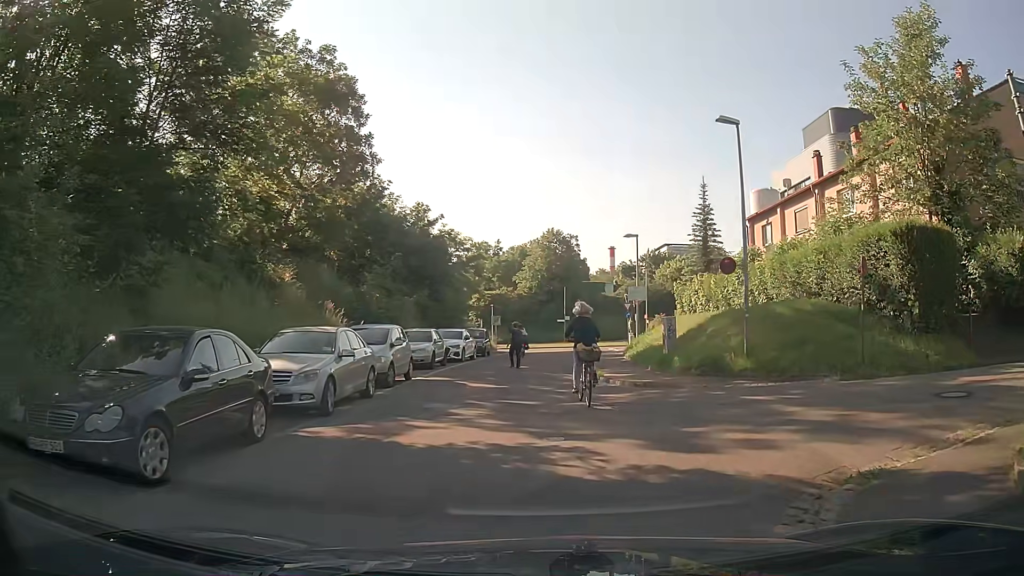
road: residential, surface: asphalt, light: Day
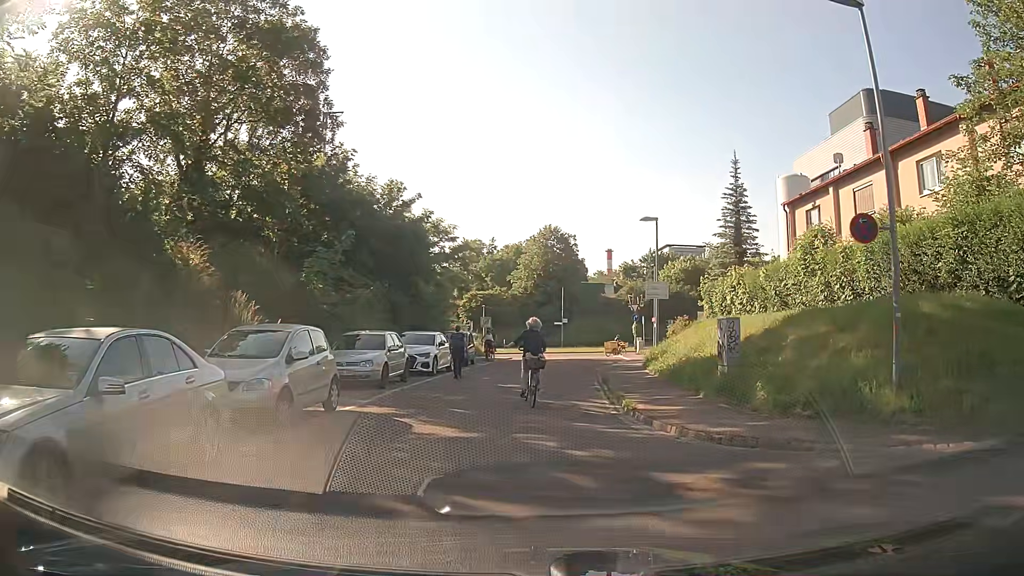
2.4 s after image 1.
(-0.2, +7.0) m; -1°
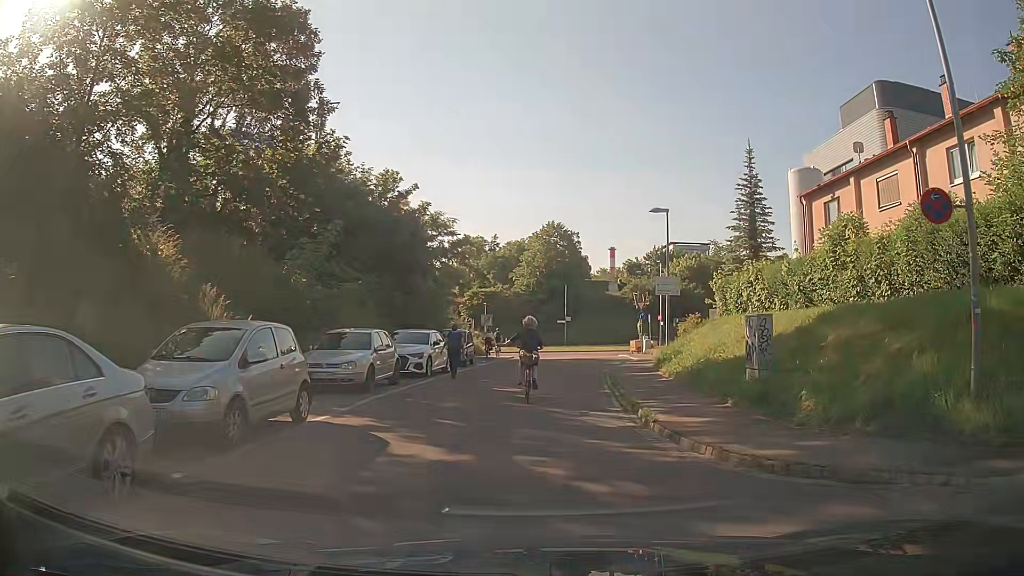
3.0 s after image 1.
(0.0, +1.8) m; -1°
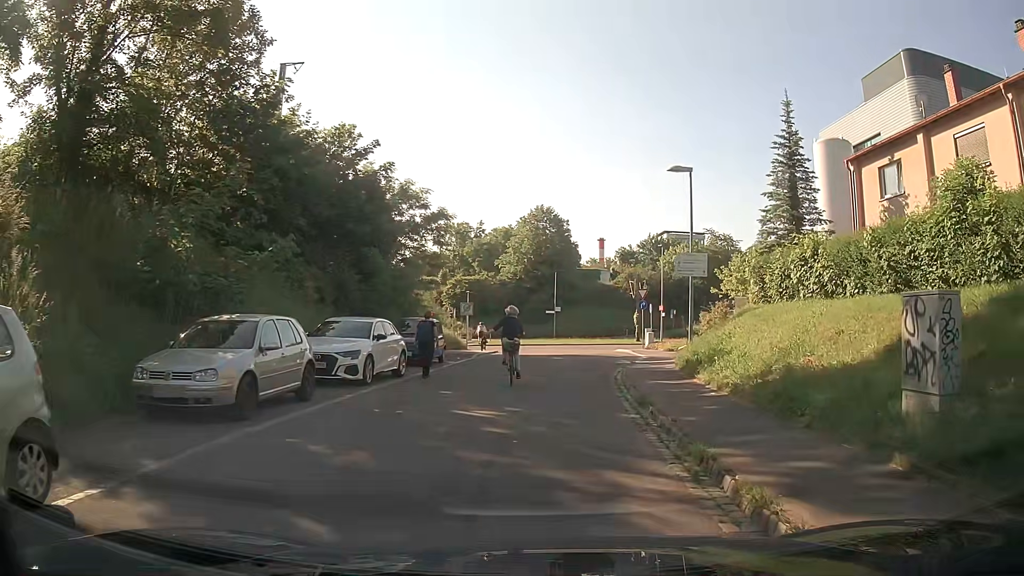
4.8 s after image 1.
(+0.1, +6.2) m; +2°
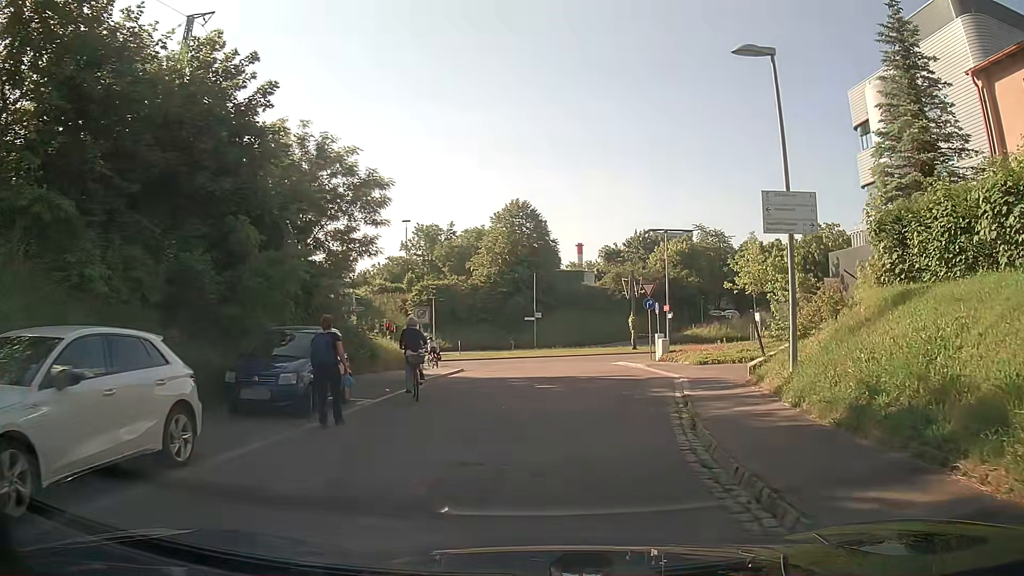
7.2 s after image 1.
(+0.1, +10.4) m; 0°
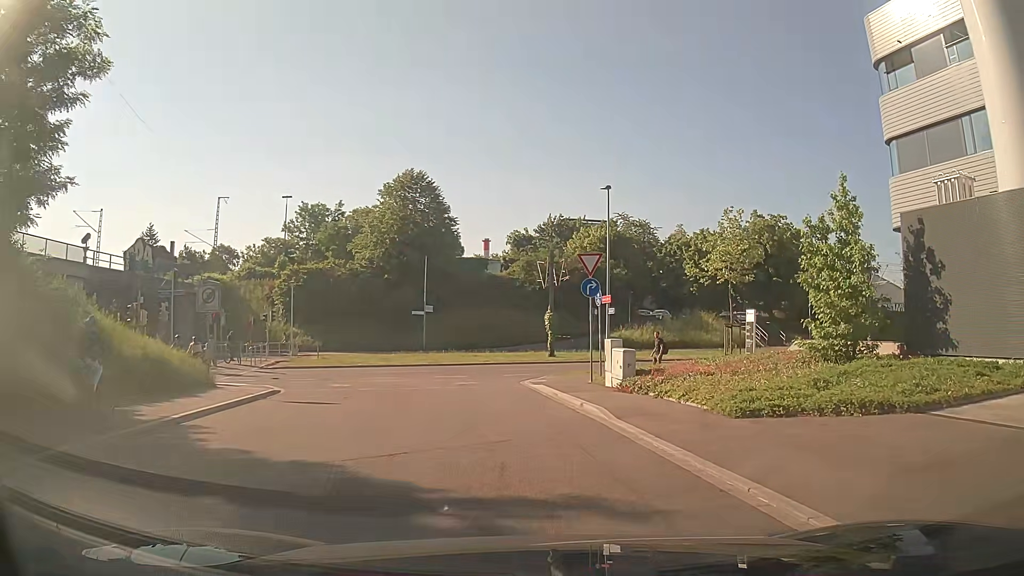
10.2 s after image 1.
(+1.4, +14.2) m; +10°
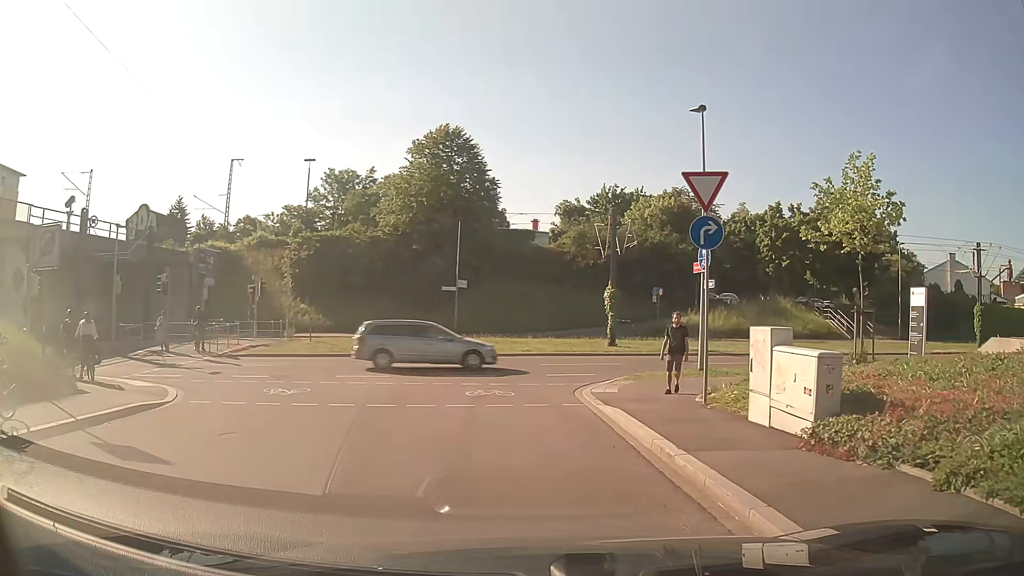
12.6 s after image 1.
(-0.3, +9.3) m; -5°
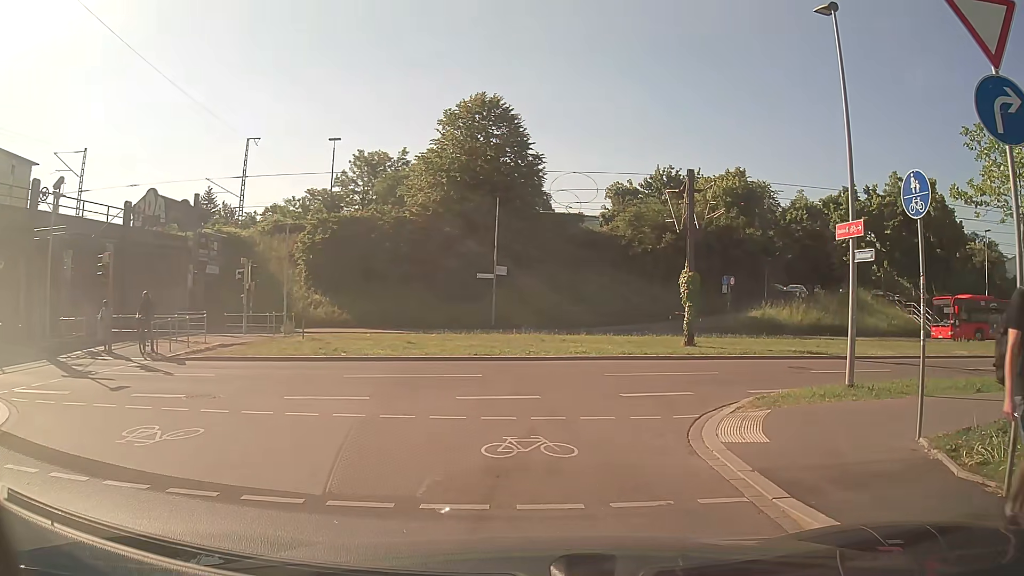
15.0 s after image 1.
(-0.3, +7.1) m; -2°
